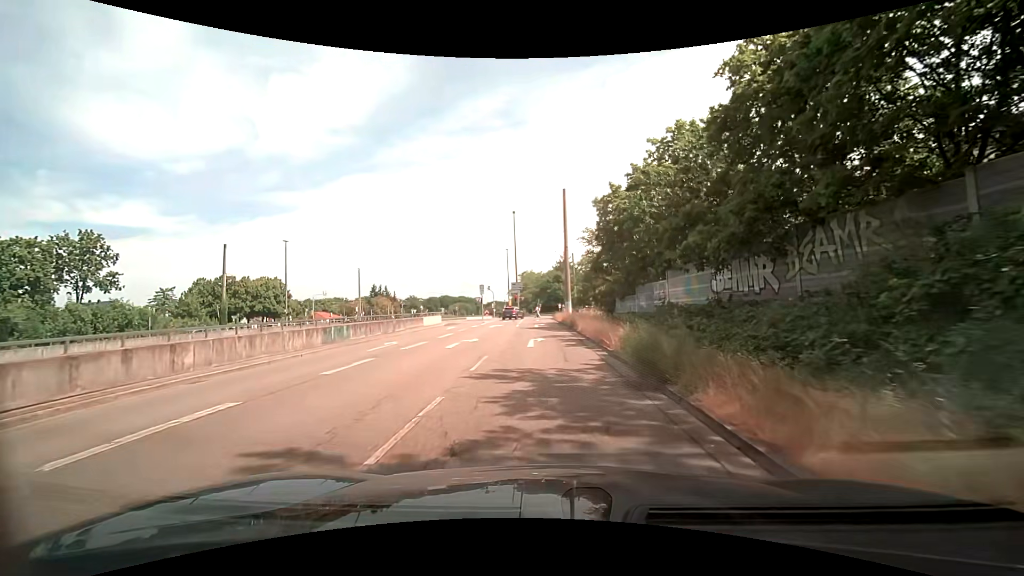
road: trunk_link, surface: asphalt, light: Day
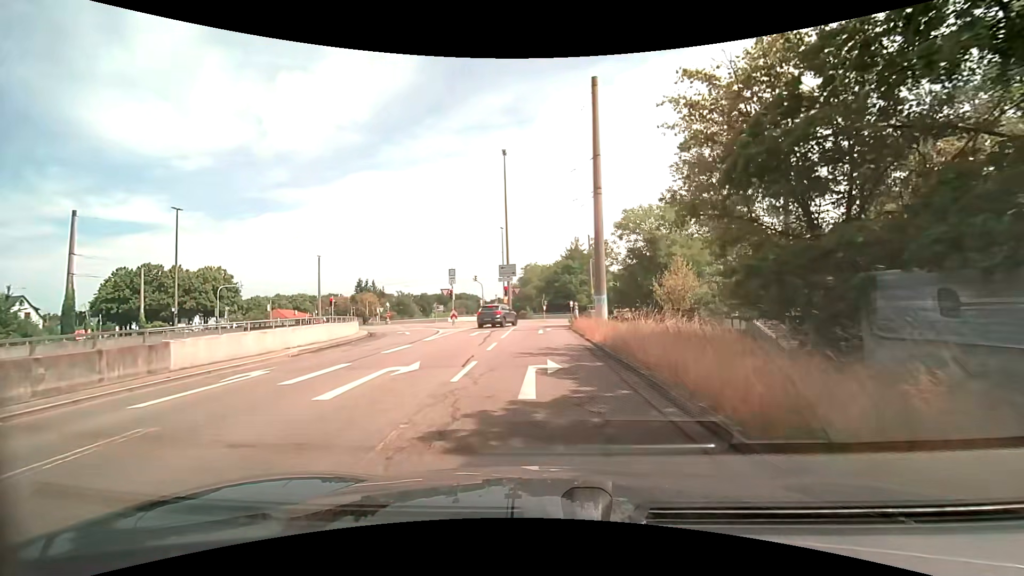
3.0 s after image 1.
(-0.2, +25.5) m; -1°
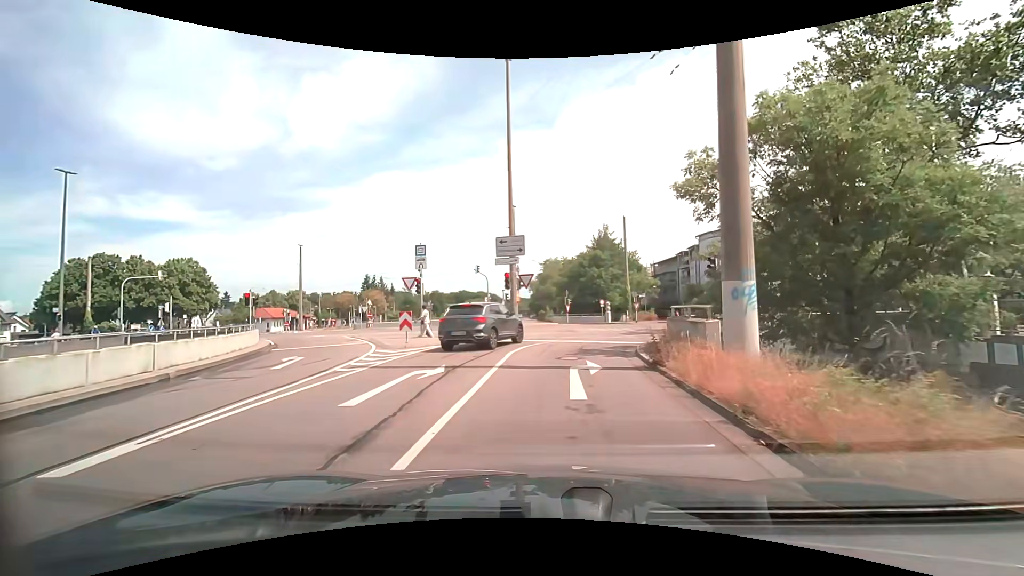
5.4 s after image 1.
(-0.2, +16.5) m; -2°
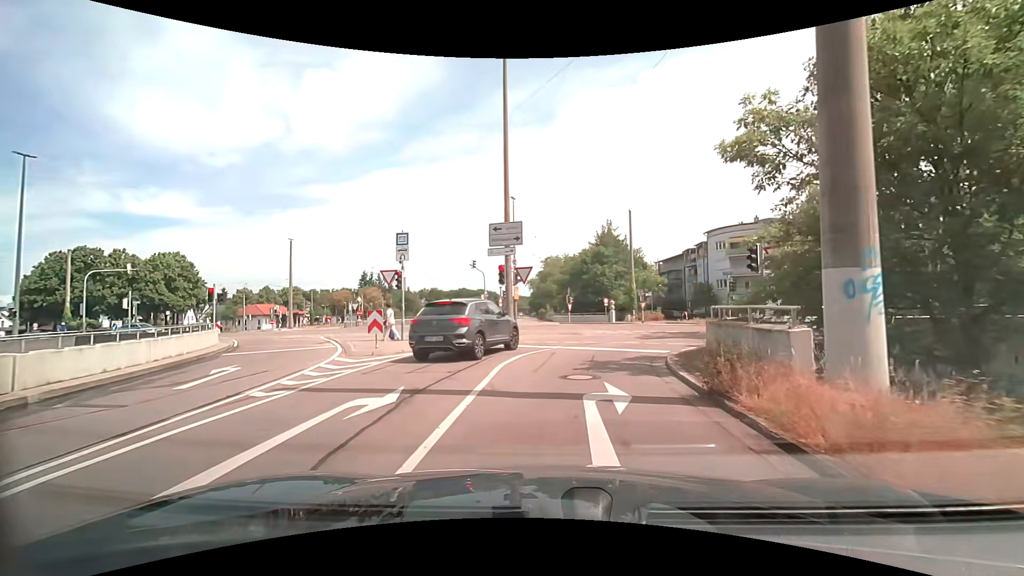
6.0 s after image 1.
(0.0, +3.5) m; 0°
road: tertiary_link
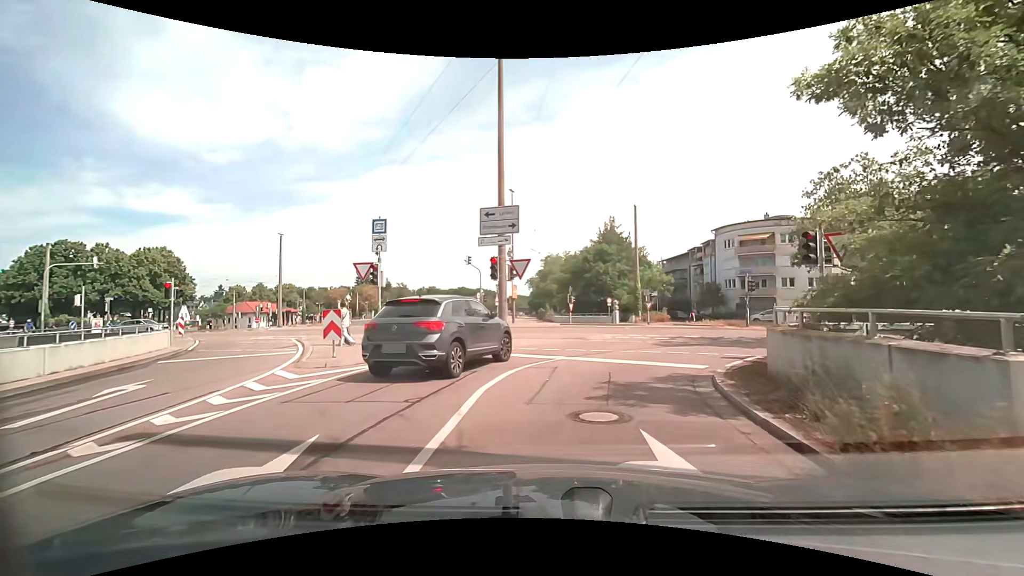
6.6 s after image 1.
(0.0, +3.1) m; 0°
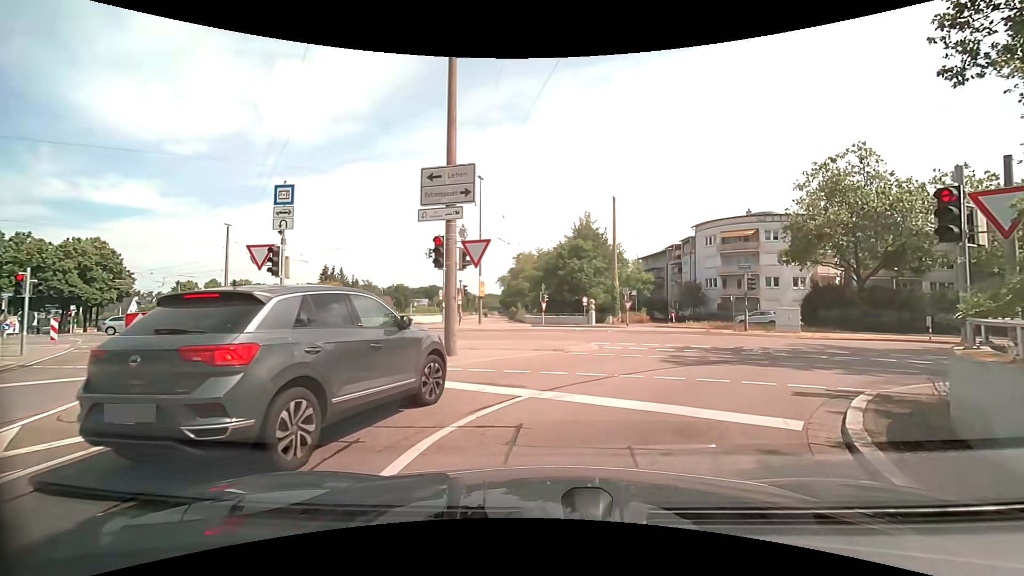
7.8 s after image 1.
(+0.1, +4.8) m; +2°
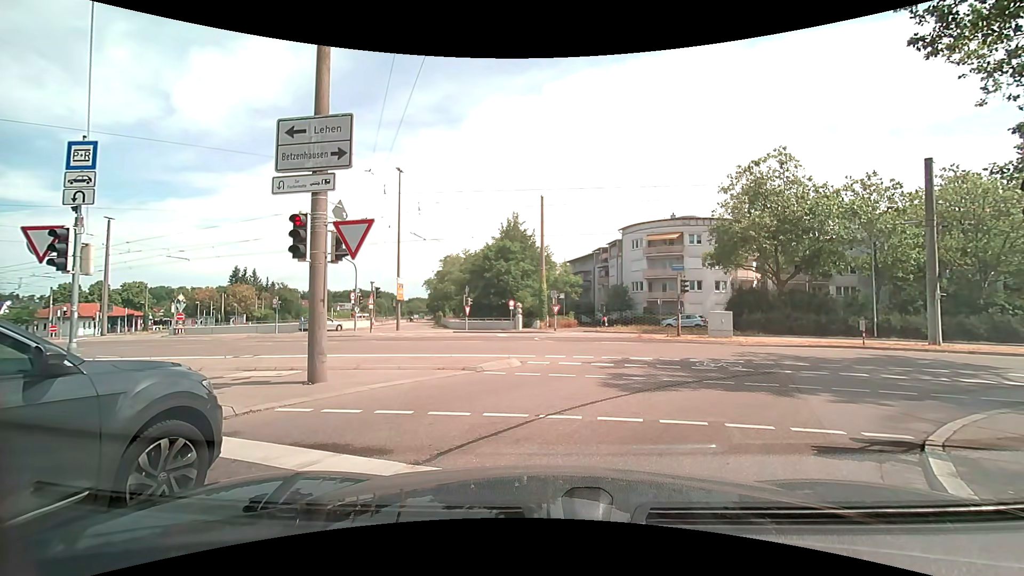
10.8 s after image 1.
(+0.2, +3.0) m; +7°
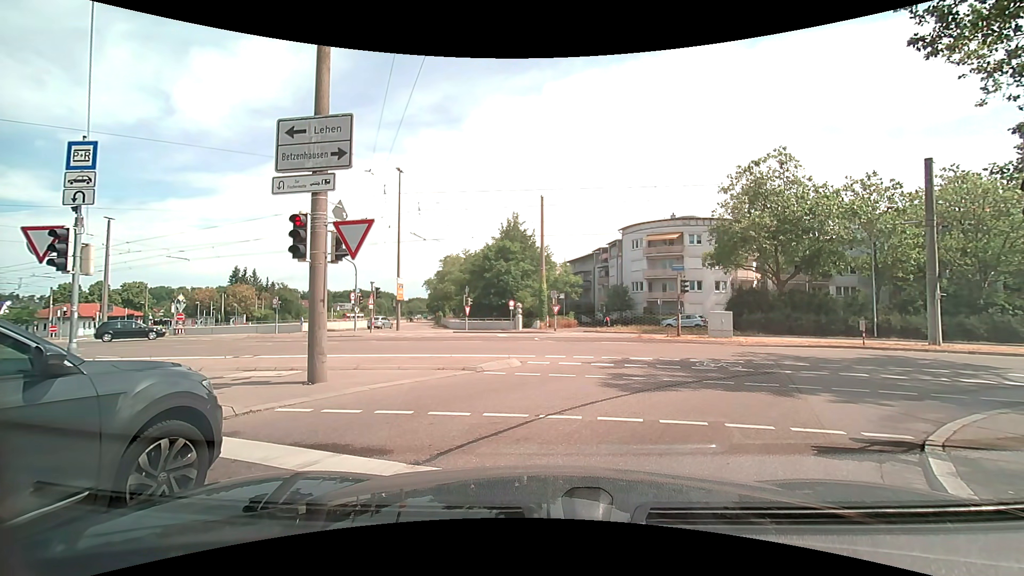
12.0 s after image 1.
(0.0, 0.0) m; 0°
